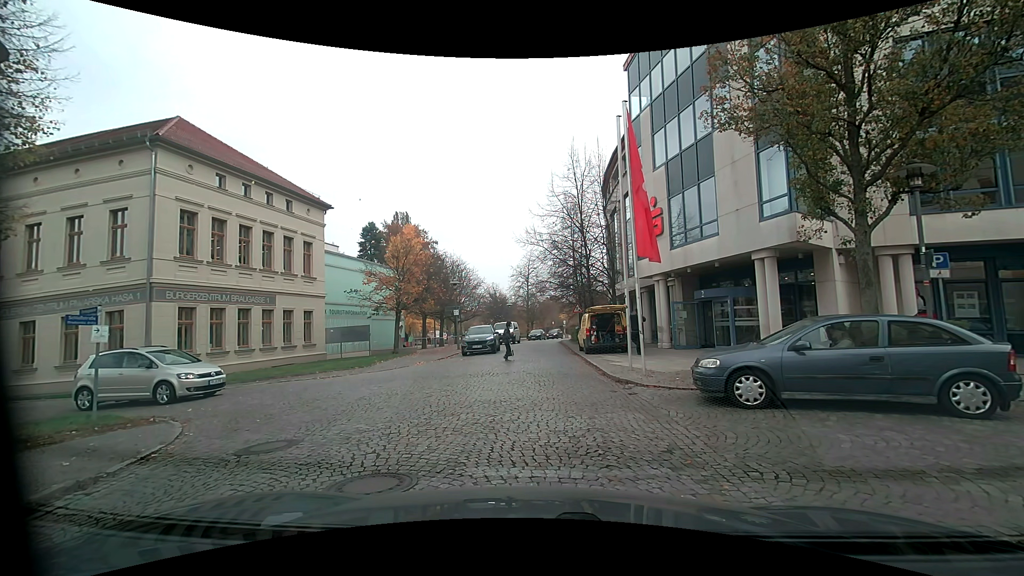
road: residential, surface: sett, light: Day
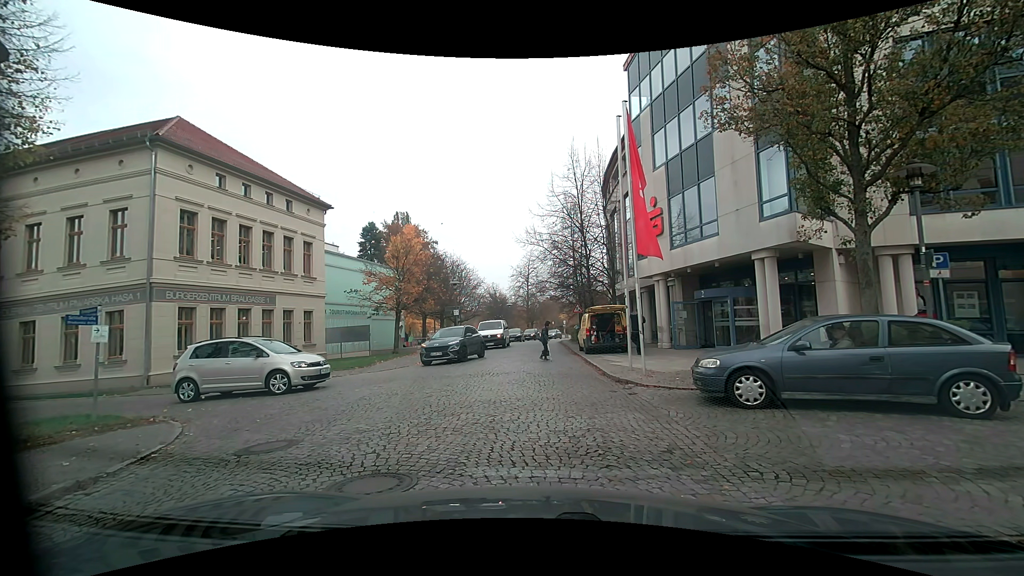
(0.0, 0.0) m; 0°
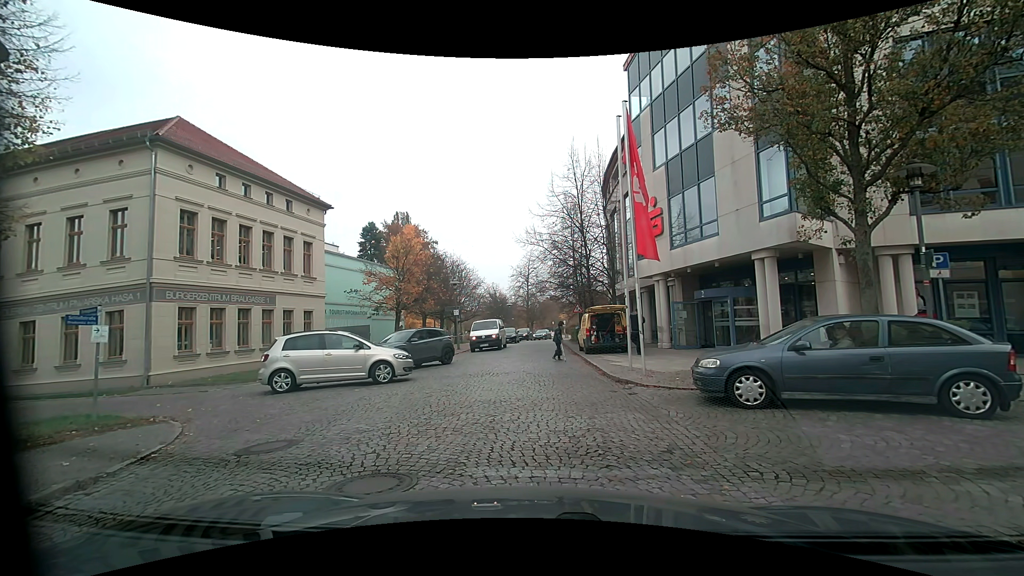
(0.0, 0.0) m; 0°
